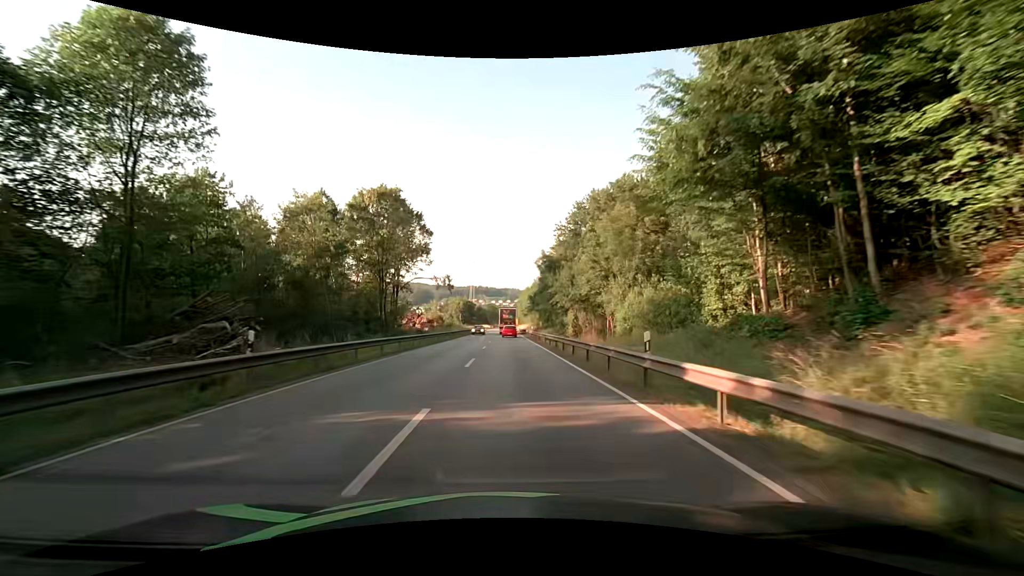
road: primary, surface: asphalt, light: Day
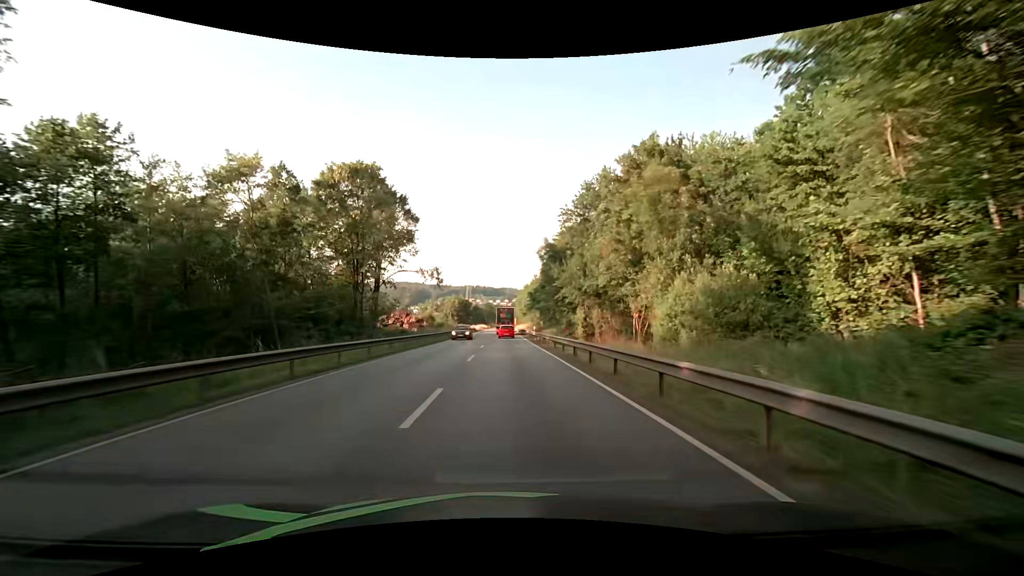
(0.0, +9.4) m; 0°
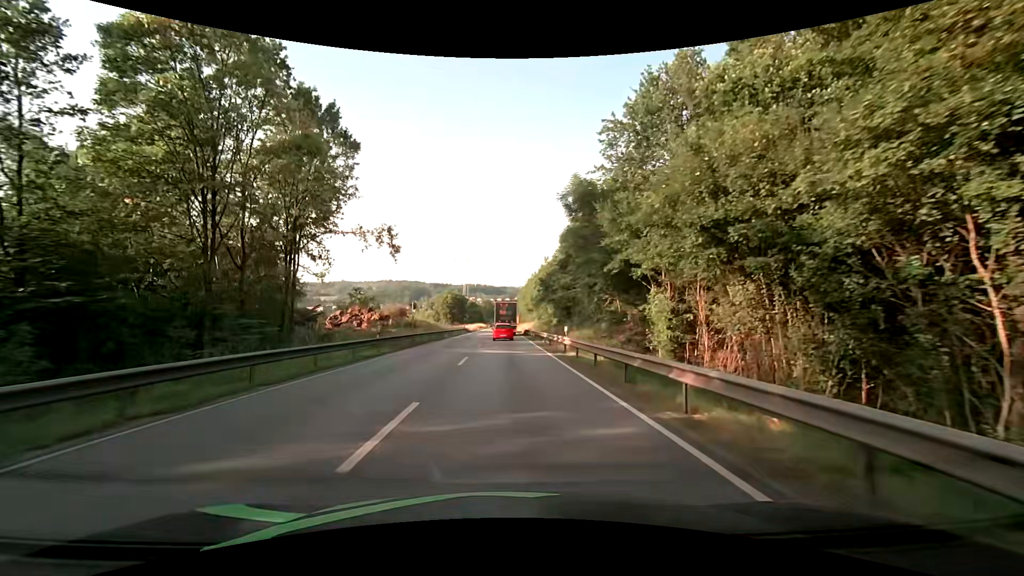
(-0.1, +25.6) m; 0°
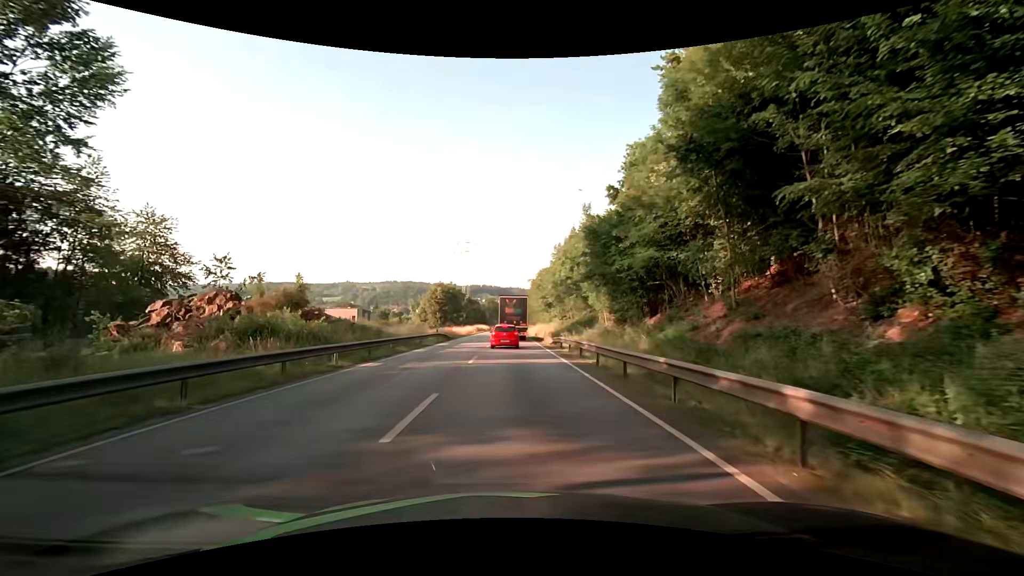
(-0.2, +34.4) m; -1°
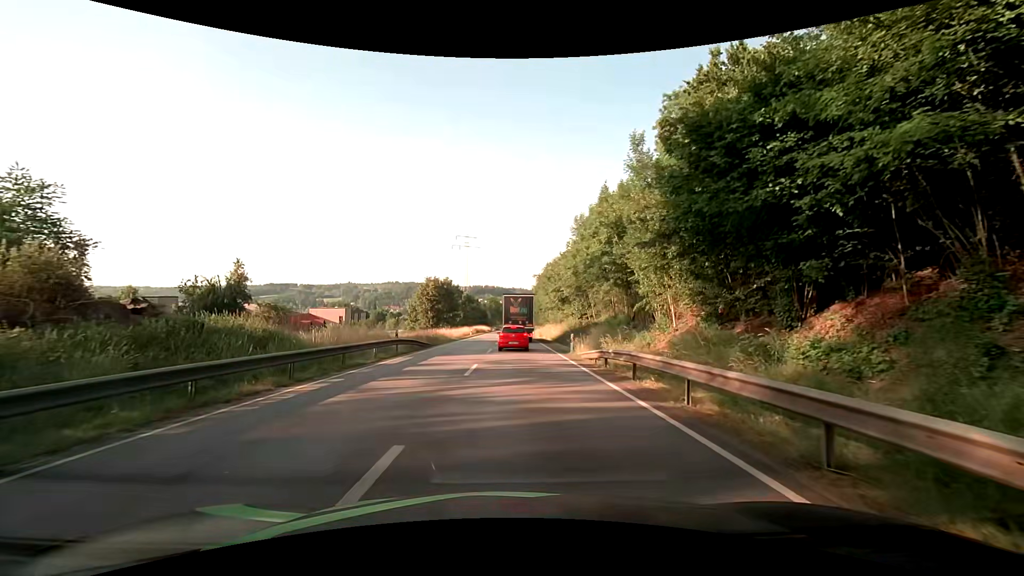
(-0.1, +15.9) m; 0°
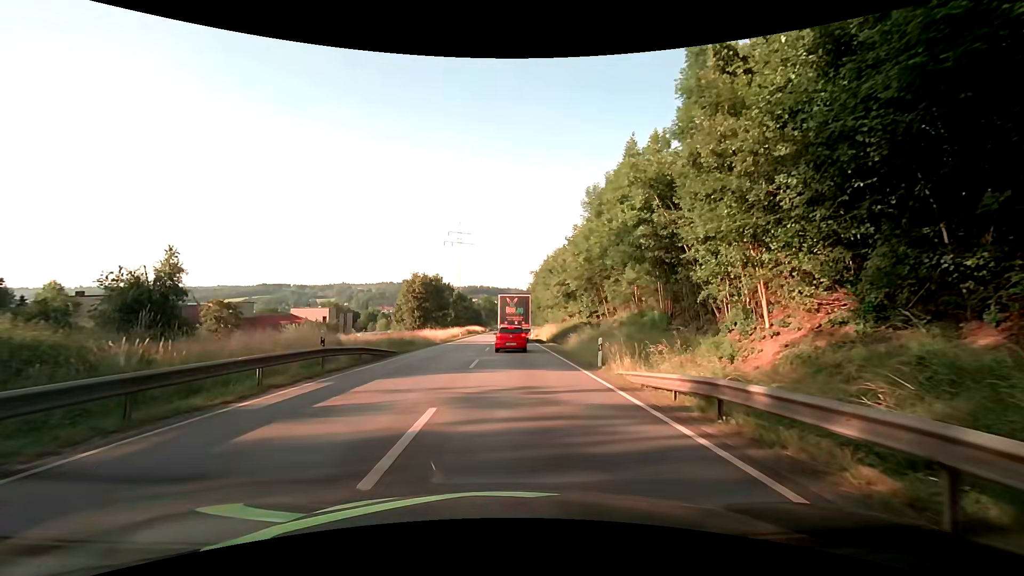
(0.0, +9.4) m; +1°
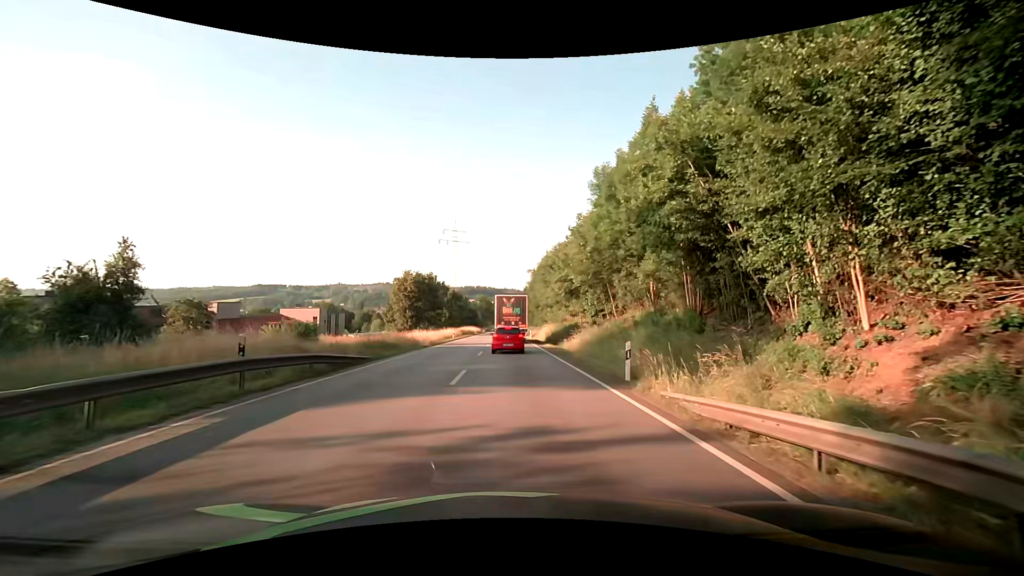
(0.0, +4.5) m; 0°
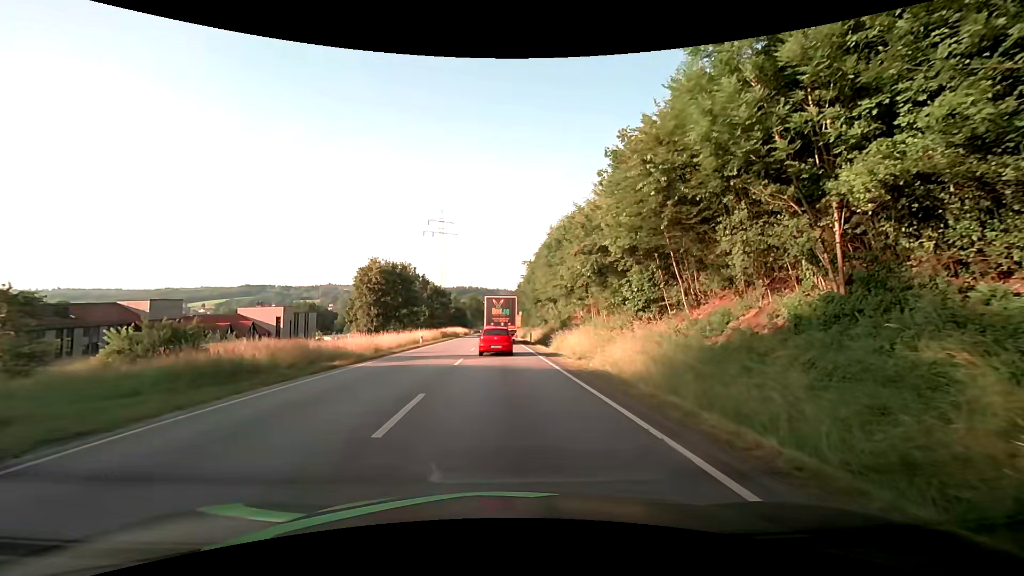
(+0.2, +17.4) m; +1°
(0, +10) (0, +20) (0, +30) (0, +40) (0, +50) (0, +60) (0, +70) (-1, +80) (-1, +90) (-1, +100) m
